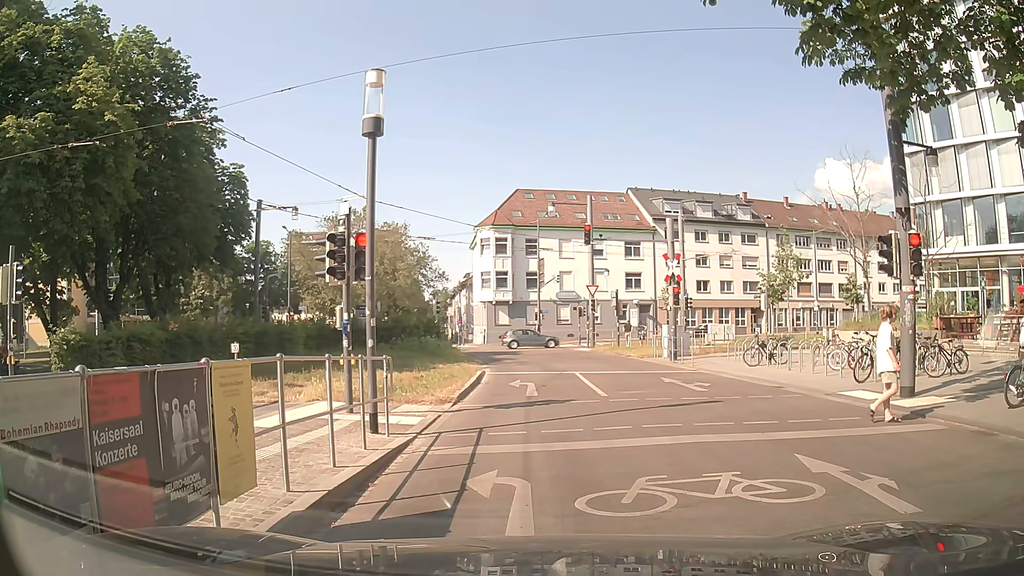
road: residential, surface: asphalt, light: Day
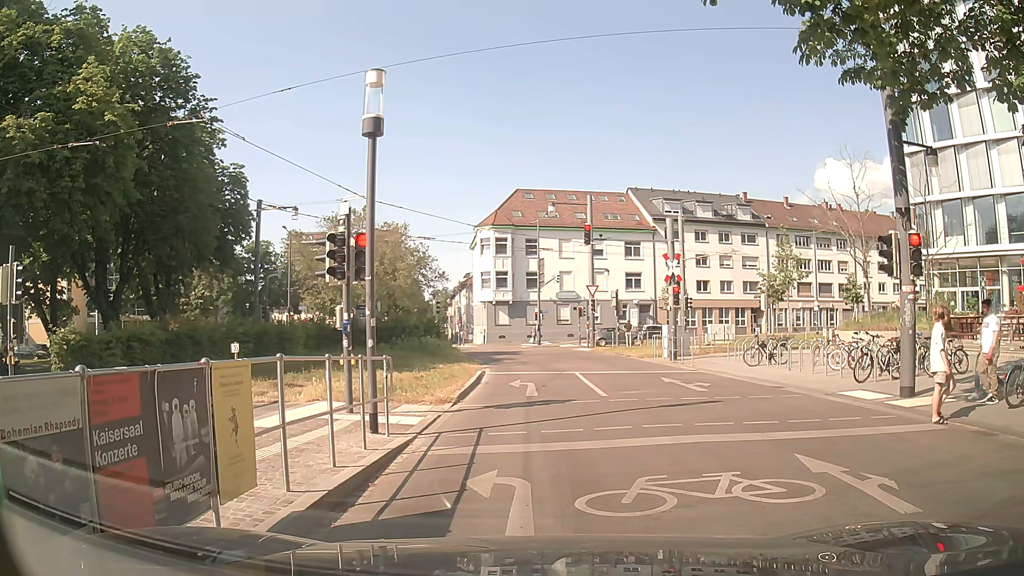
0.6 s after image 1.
(0.0, 0.0) m; 0°
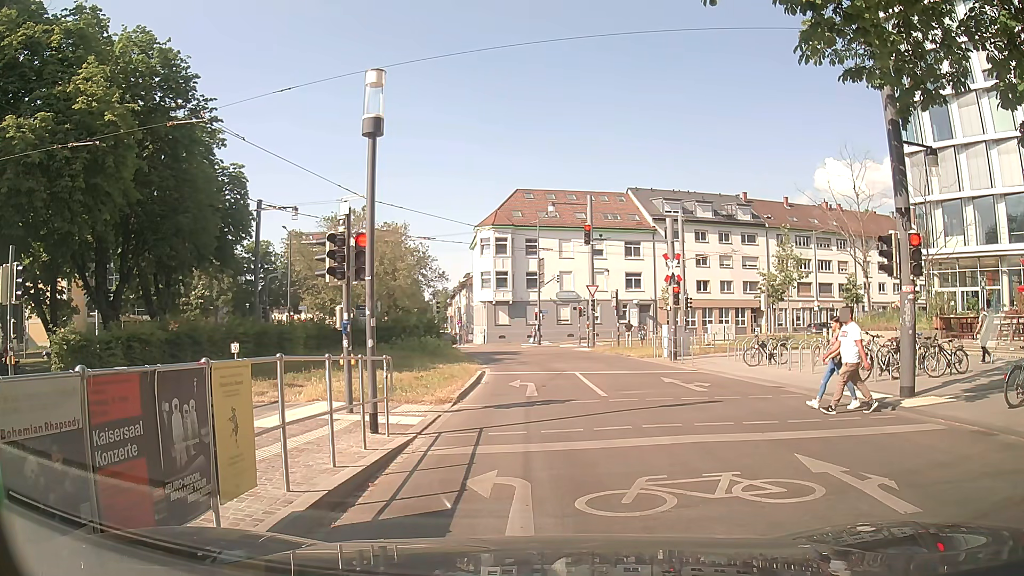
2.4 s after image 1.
(0.0, 0.0) m; 0°
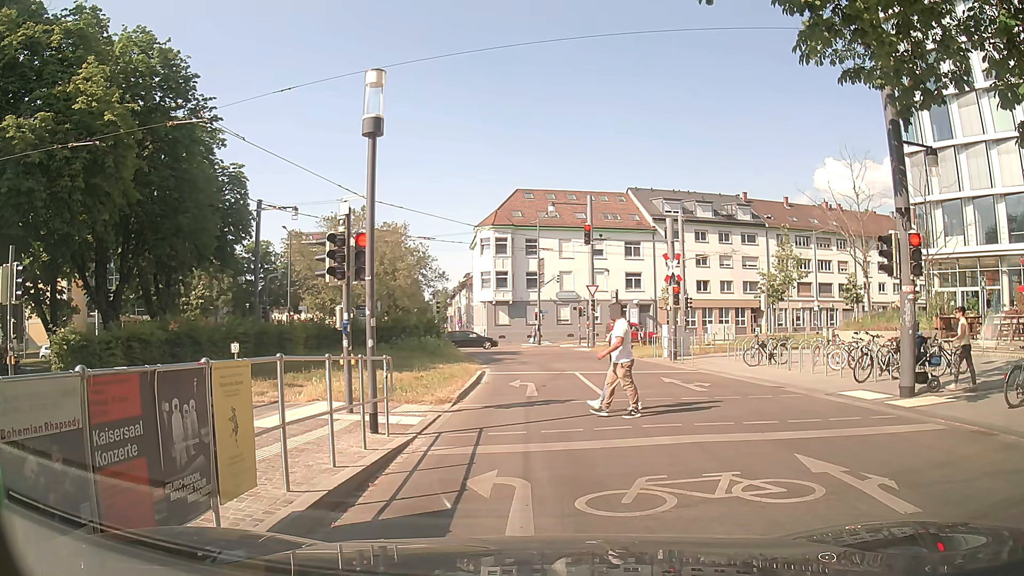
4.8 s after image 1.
(0.0, 0.0) m; 0°
